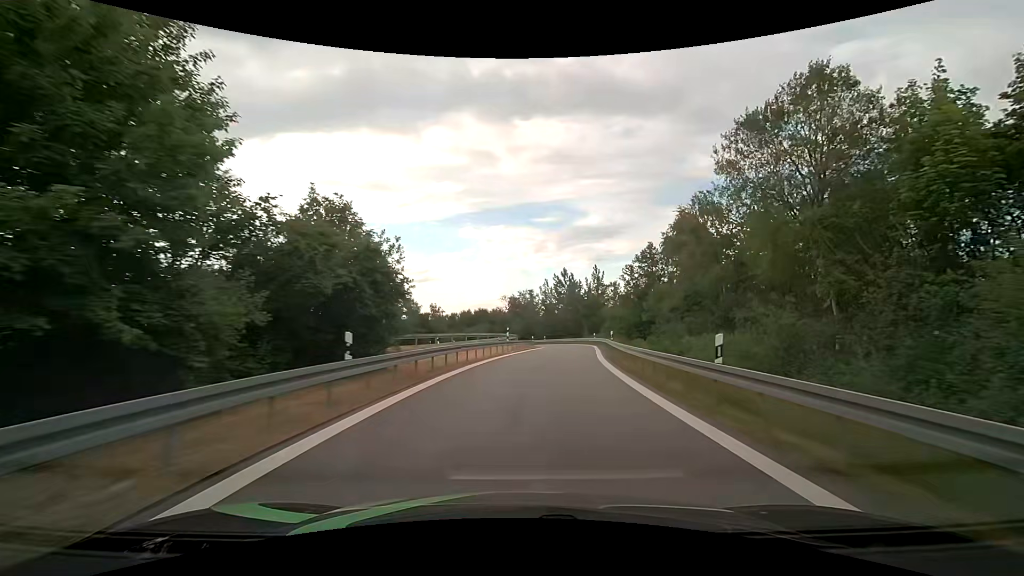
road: motorway_link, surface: asphalt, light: Day
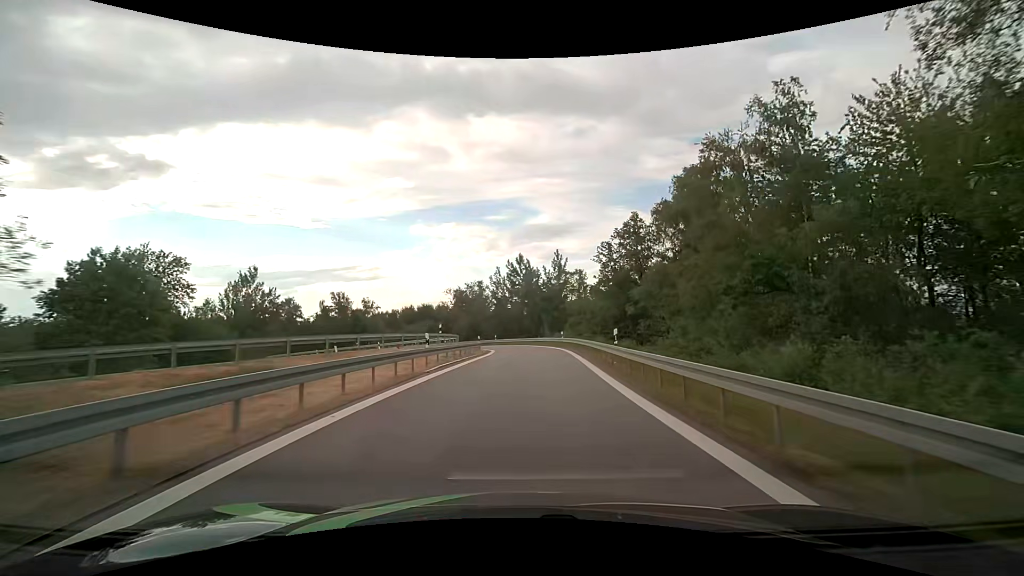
(+0.7, +15.9) m; +5°
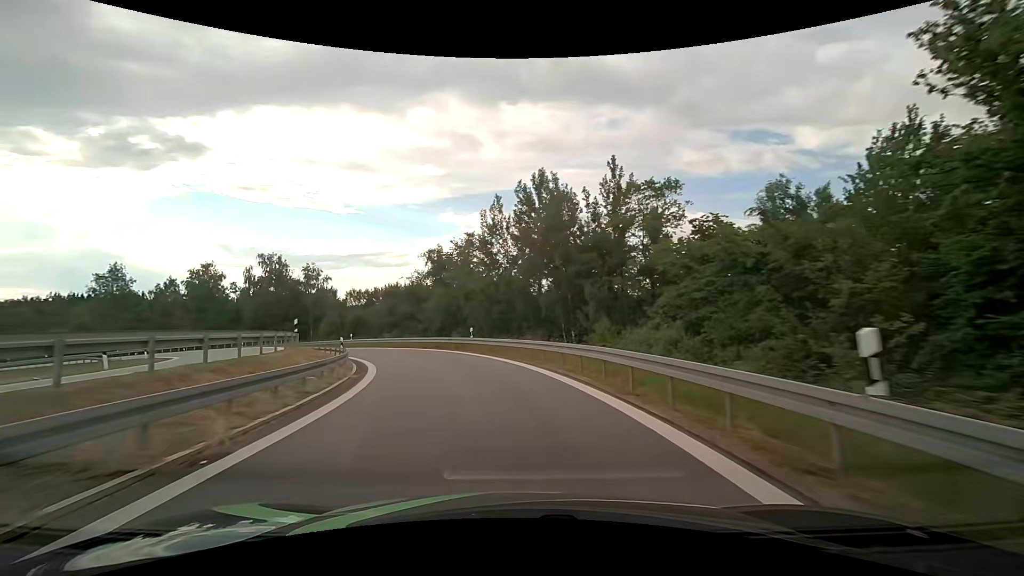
(+1.3, +39.5) m; -3°
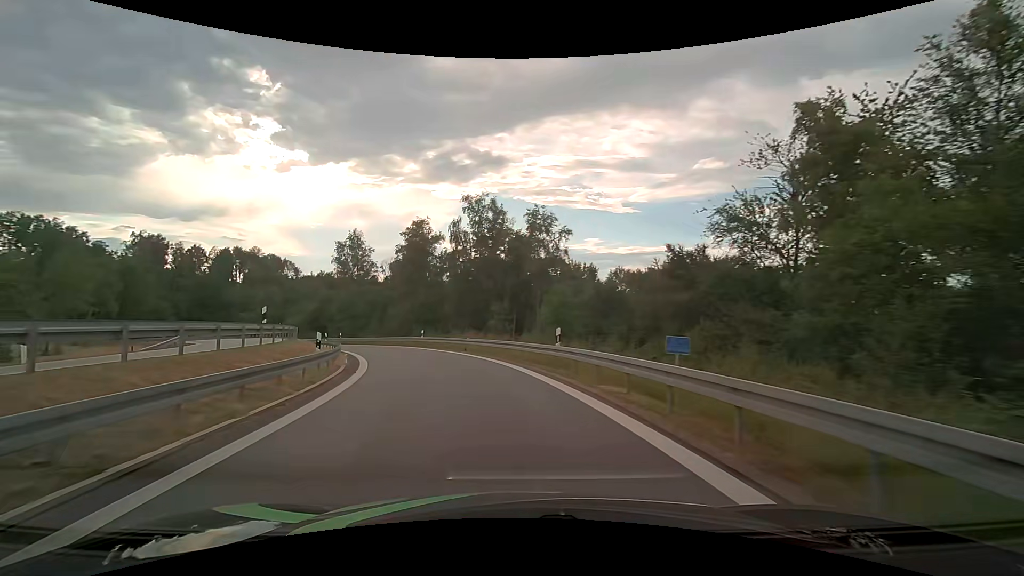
(-8.4, +35.9) m; -30°
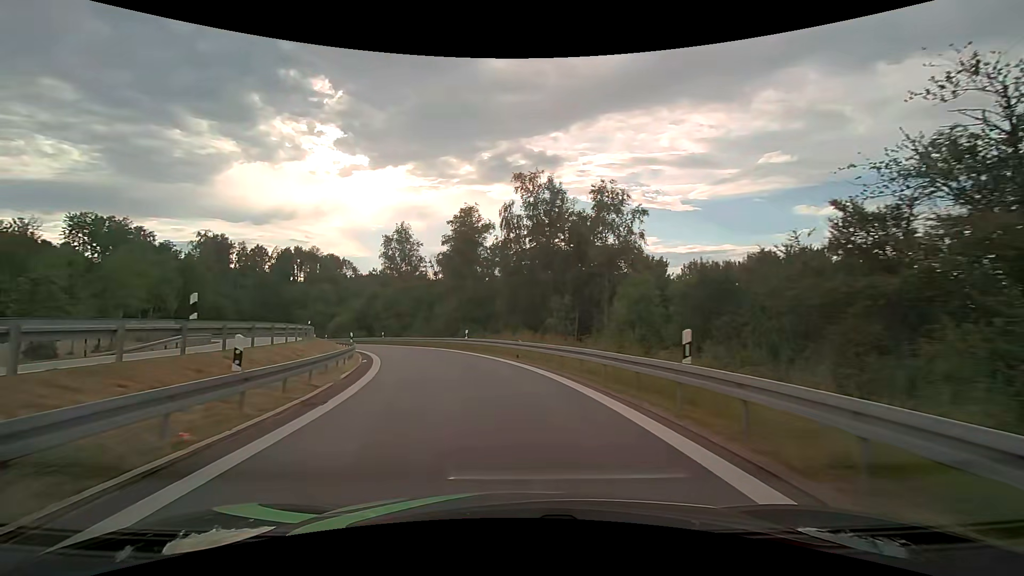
(-0.4, +7.2) m; -7°
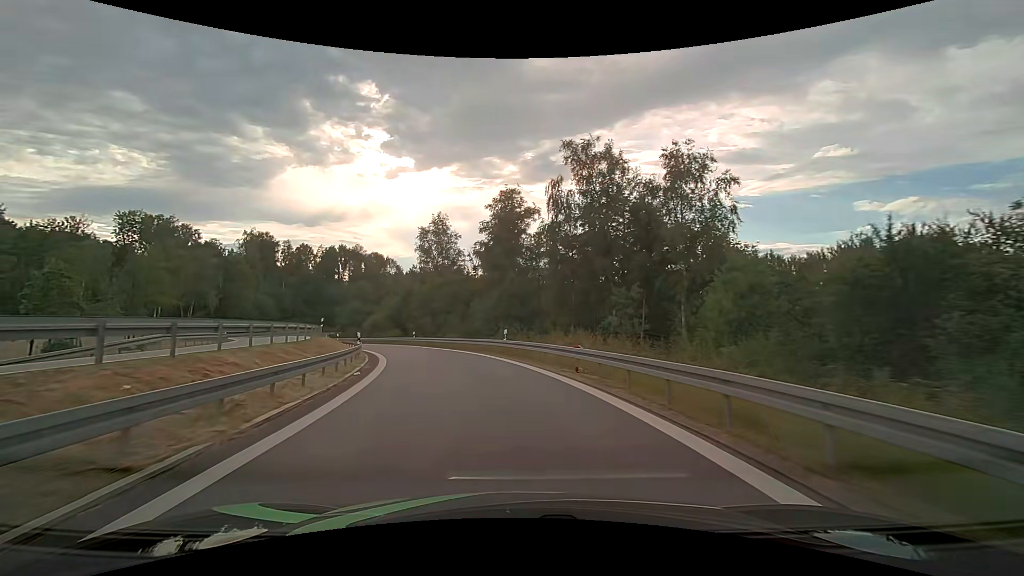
(-0.3, +7.2) m; -5°
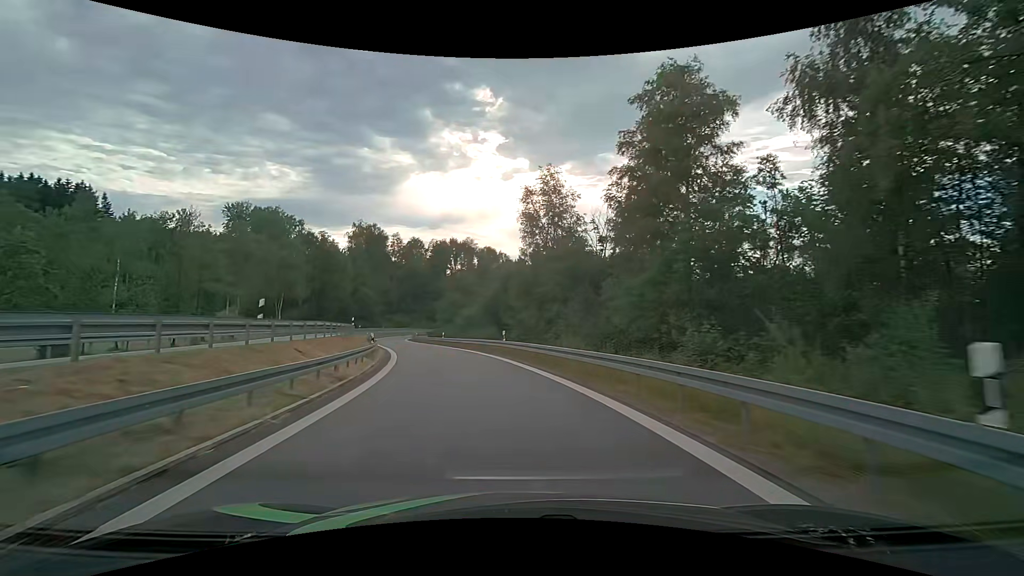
(-2.6, +21.8) m; -13°
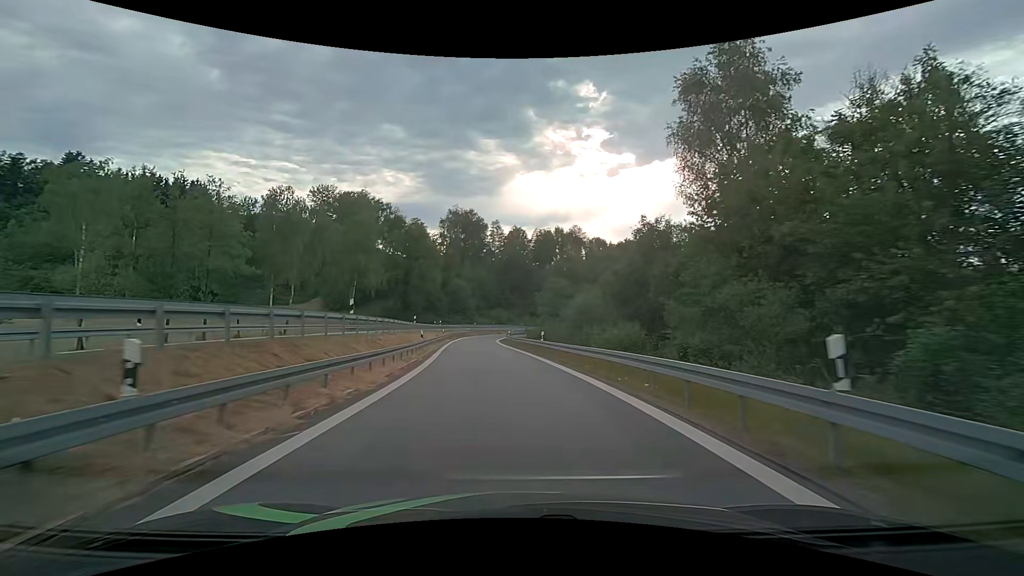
(-2.6, +22.4) m; -12°
(0, +10) (-1, +20) (-2, +30) (-3, +40) (-4, +50) (-5, +60) (-6, +70) (-5, +80) (-4, +90) (-1, +99) m
